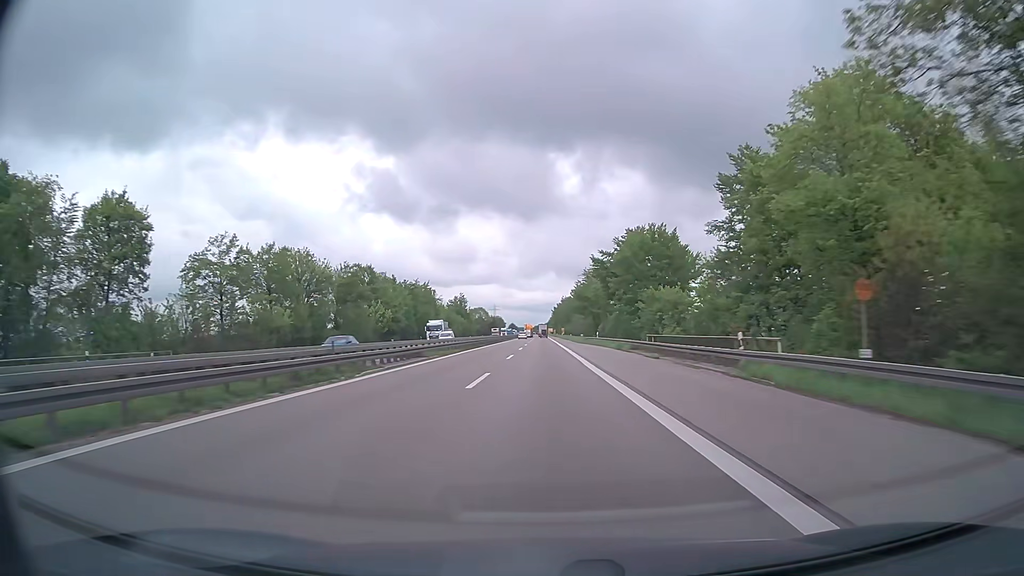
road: trunk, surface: asphalt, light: Day
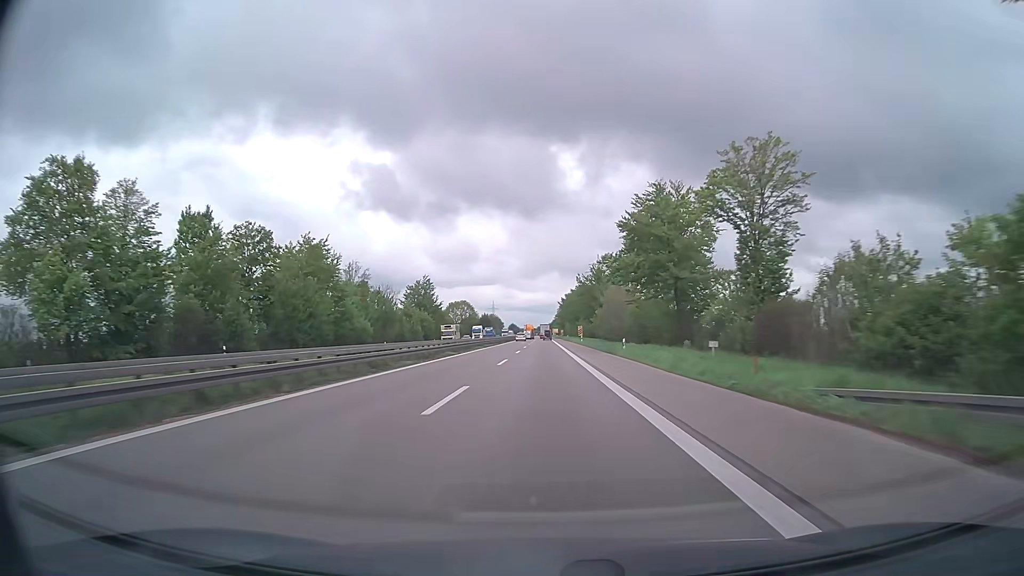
(-0.3, +77.4) m; 0°
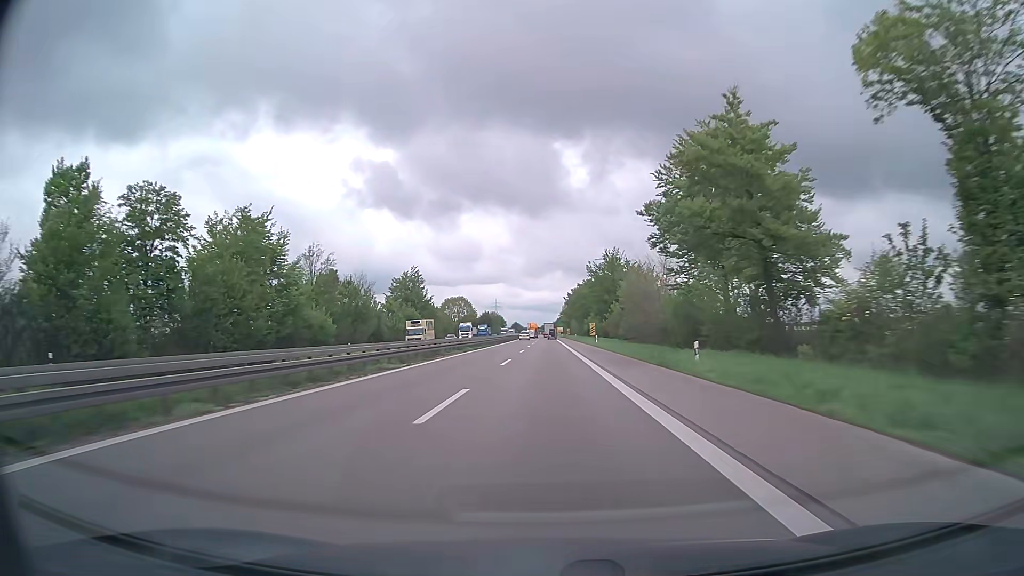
(0.0, +19.4) m; 0°
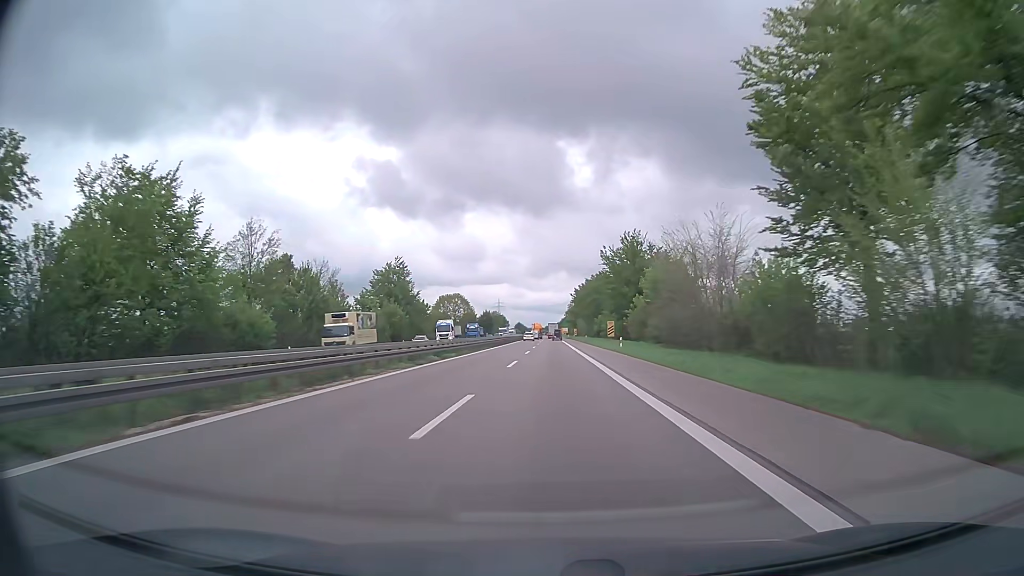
(-0.1, +19.4) m; 0°
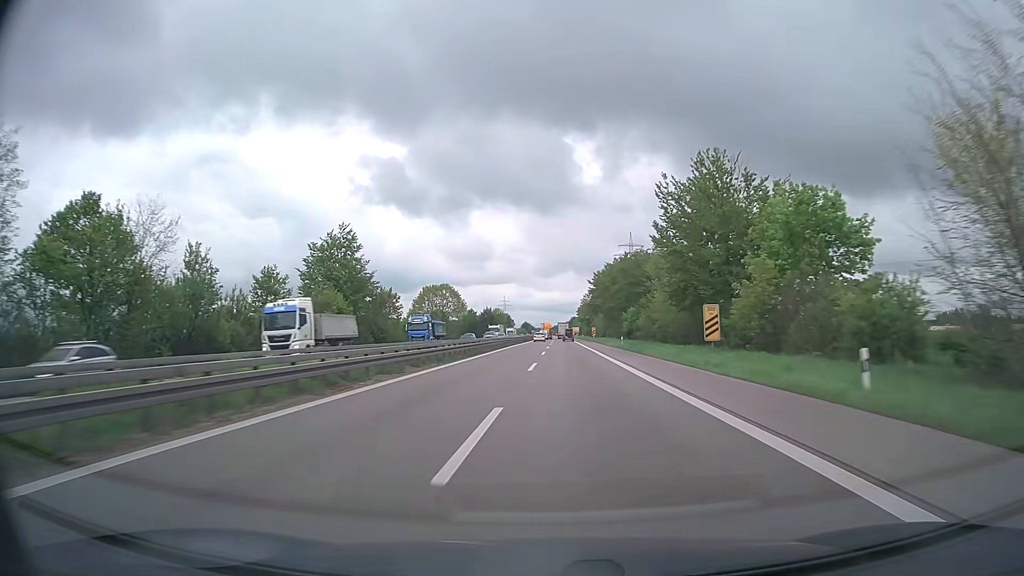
(-0.2, +38.7) m; -1°
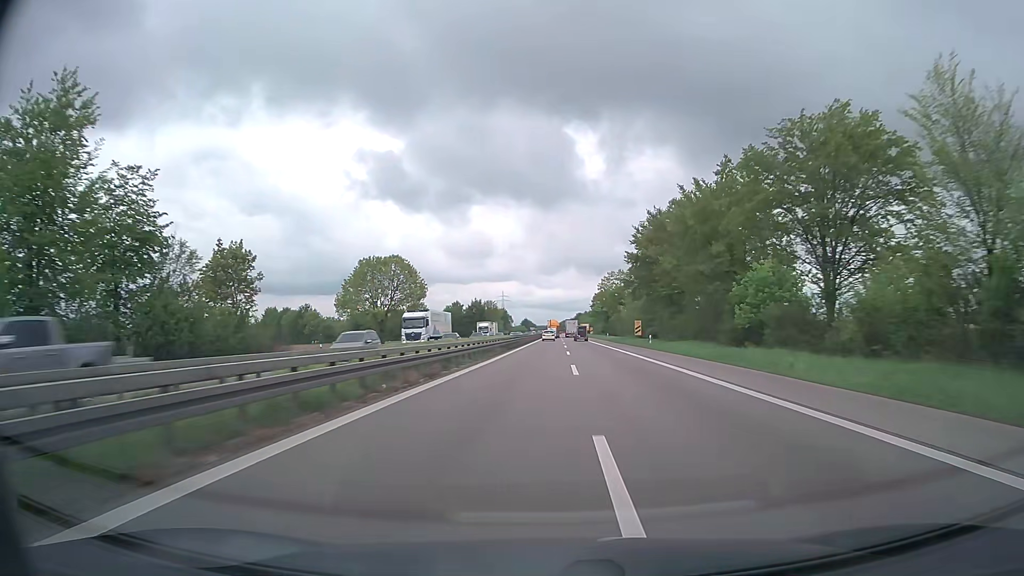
(-0.2, +57.6) m; 0°
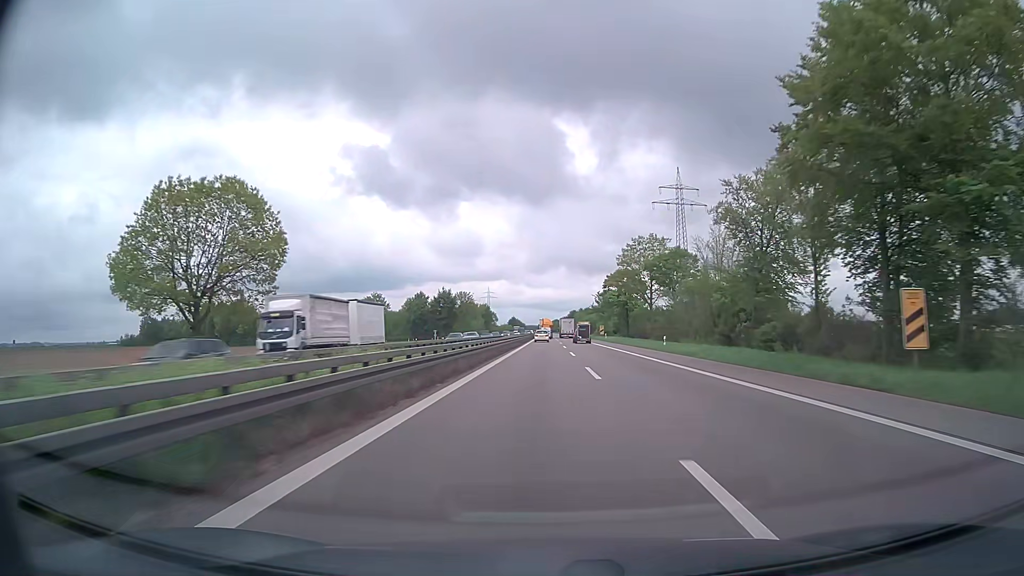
(+0.4, +55.6) m; +1°
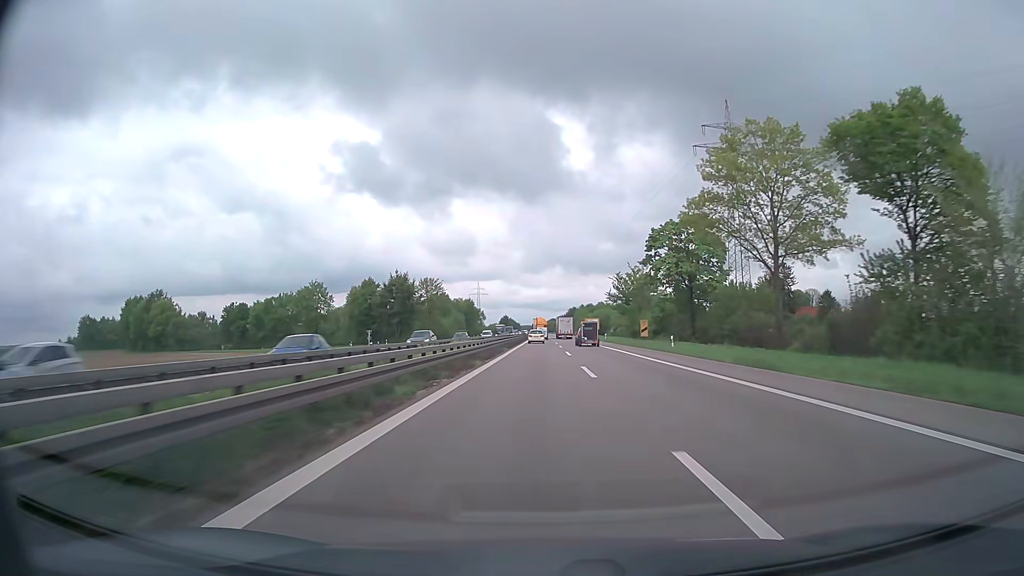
(+0.3, +53.5) m; 0°
(0, +10) (0, +20) (0, +30) (0, +40) (0, +50) (0, +60) (0, +70) (0, +80) (0, +90) (0, +100) m
